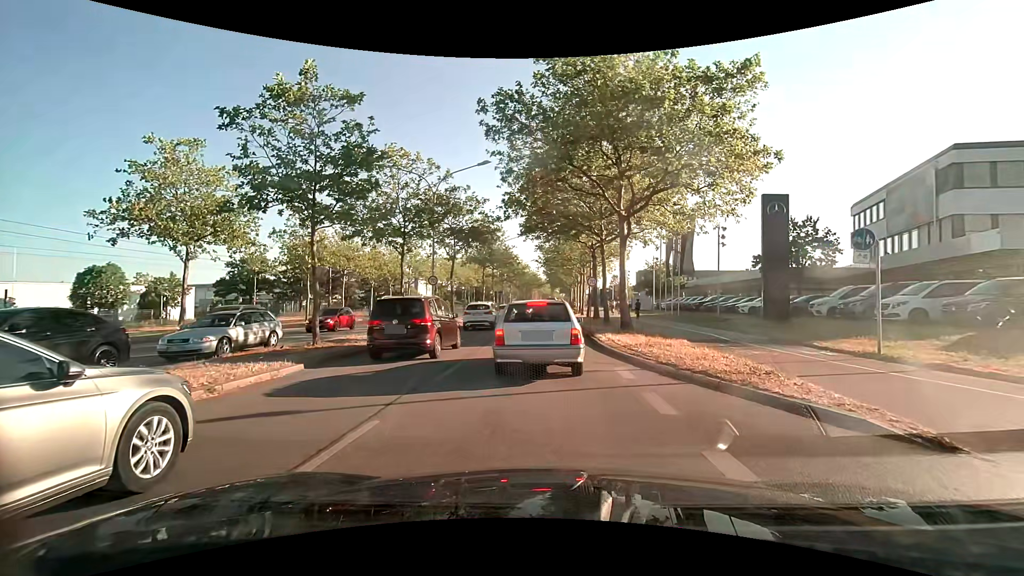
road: primary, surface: asphalt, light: Day
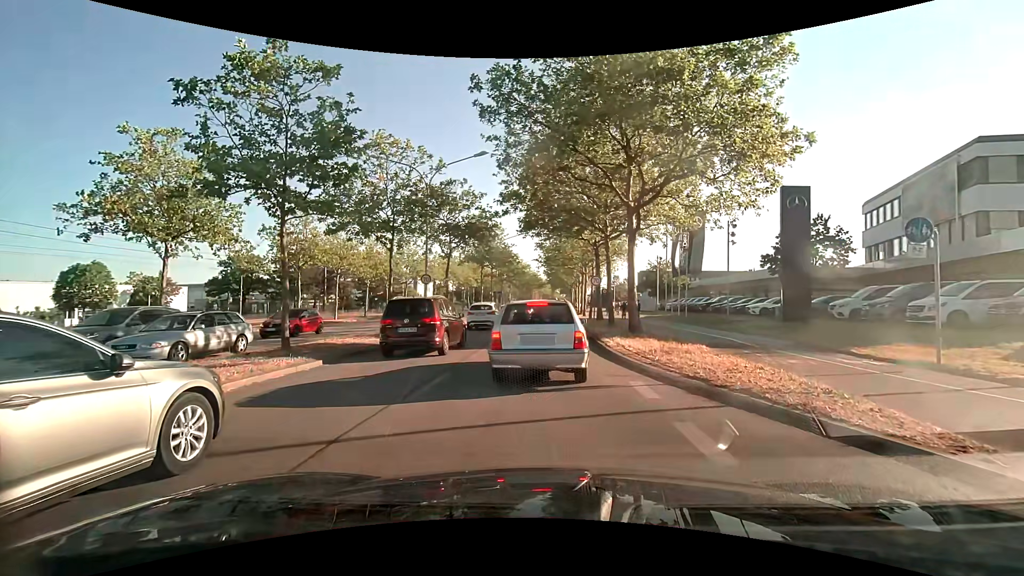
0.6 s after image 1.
(0.0, +1.9) m; 0°
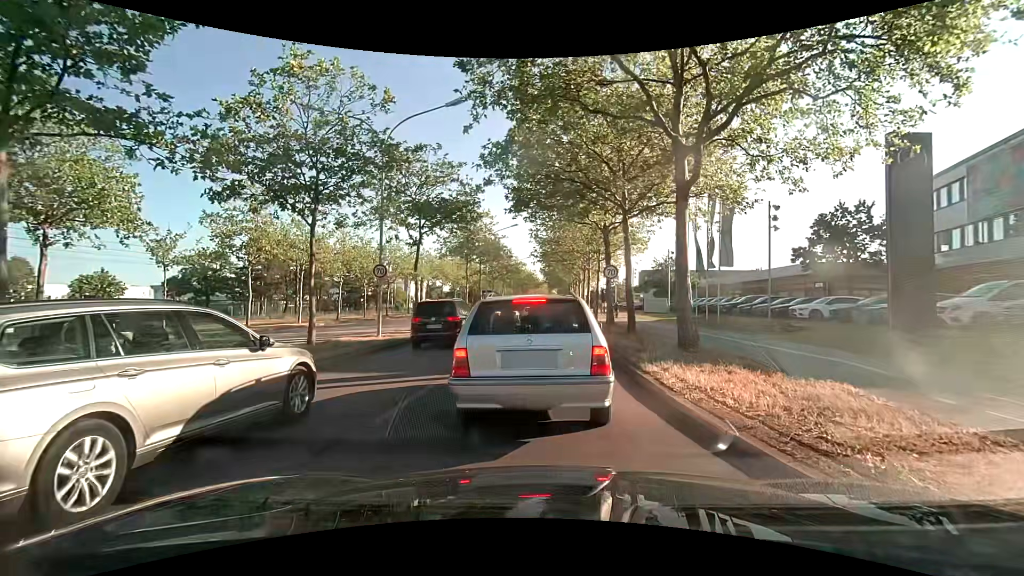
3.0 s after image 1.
(-0.1, +7.1) m; -2°
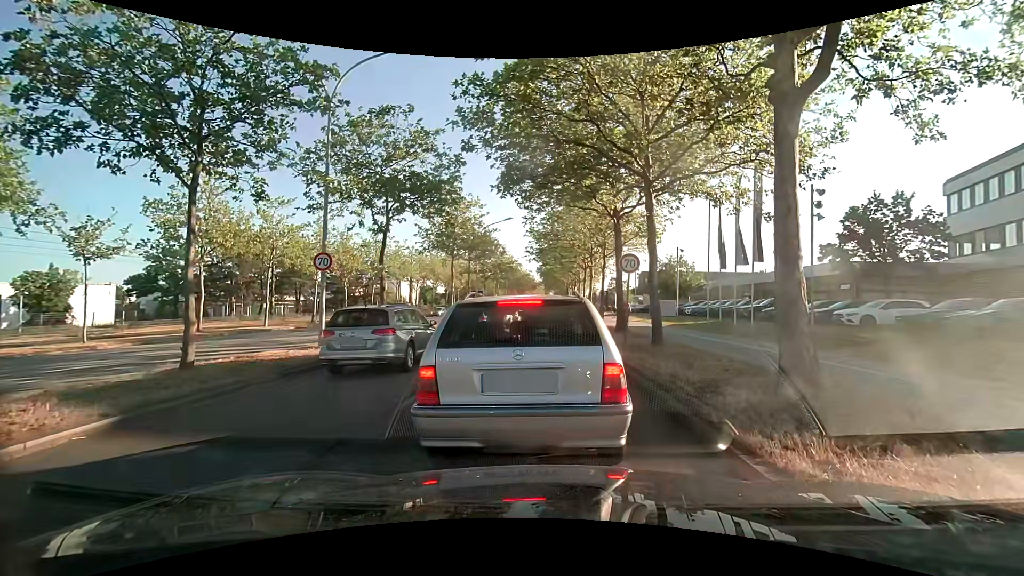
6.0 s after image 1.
(+0.1, +4.8) m; +1°
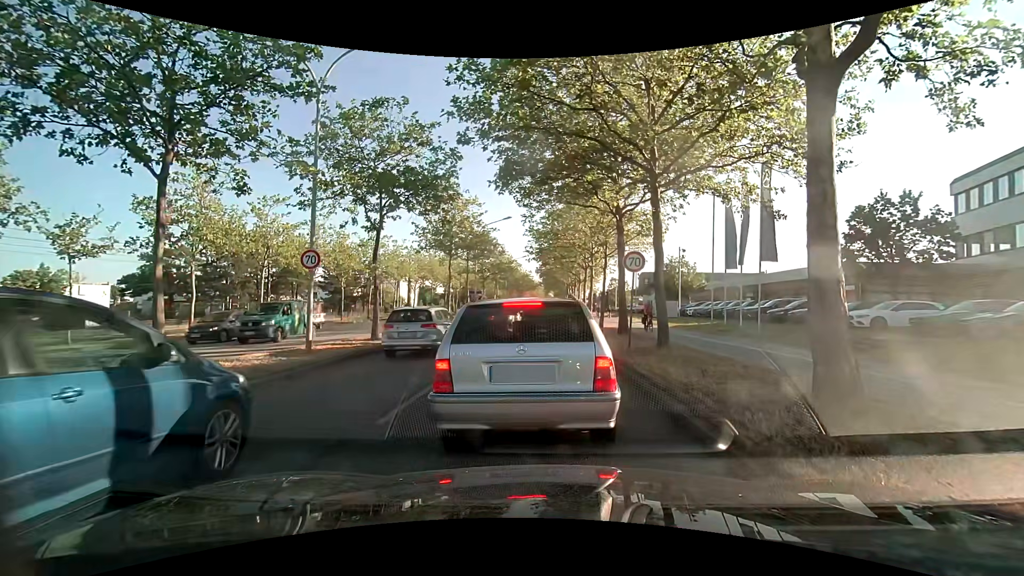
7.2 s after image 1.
(0.0, +0.8) m; 0°
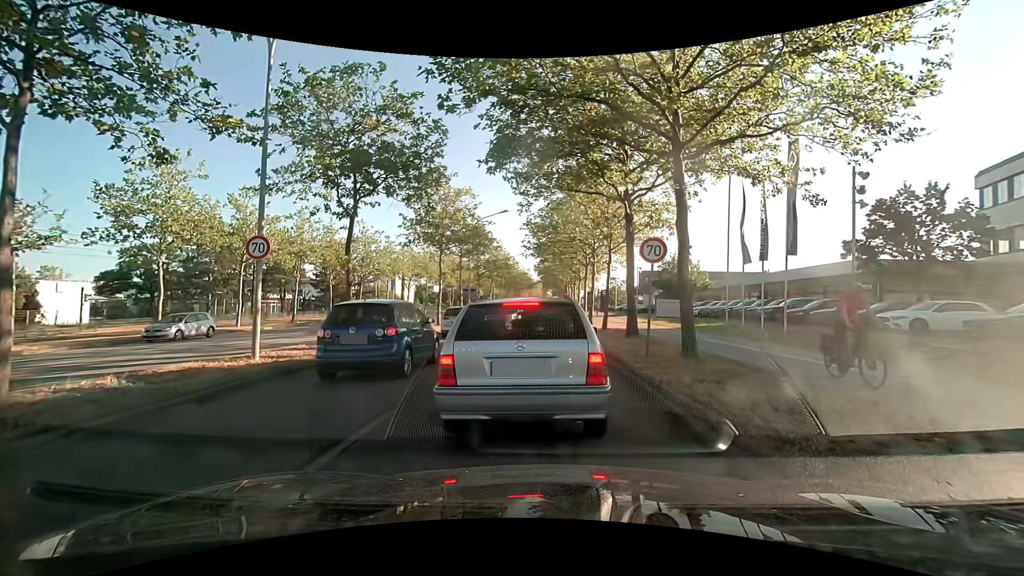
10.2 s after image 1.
(0.0, +2.6) m; 0°
